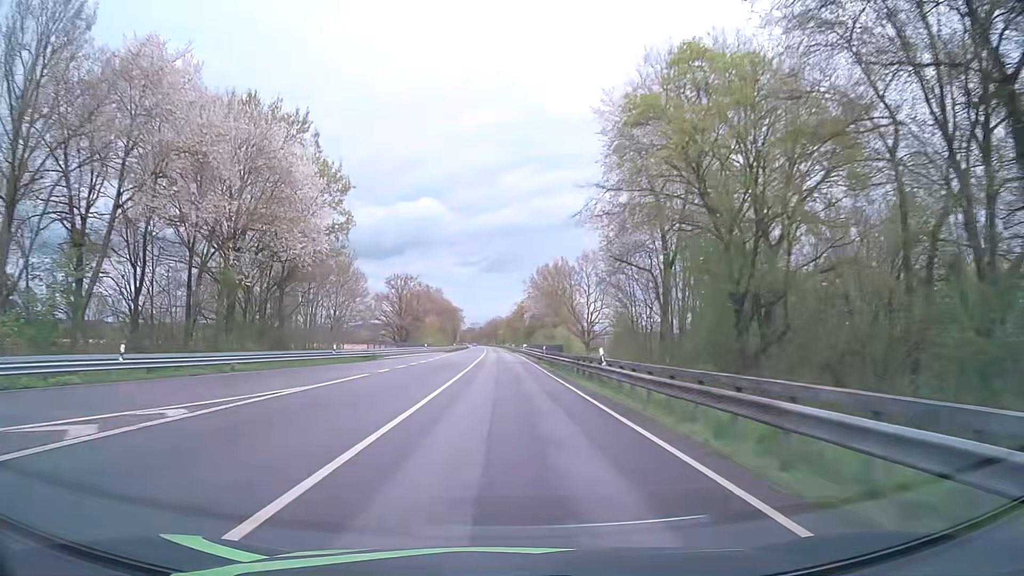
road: primary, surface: asphalt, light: Day
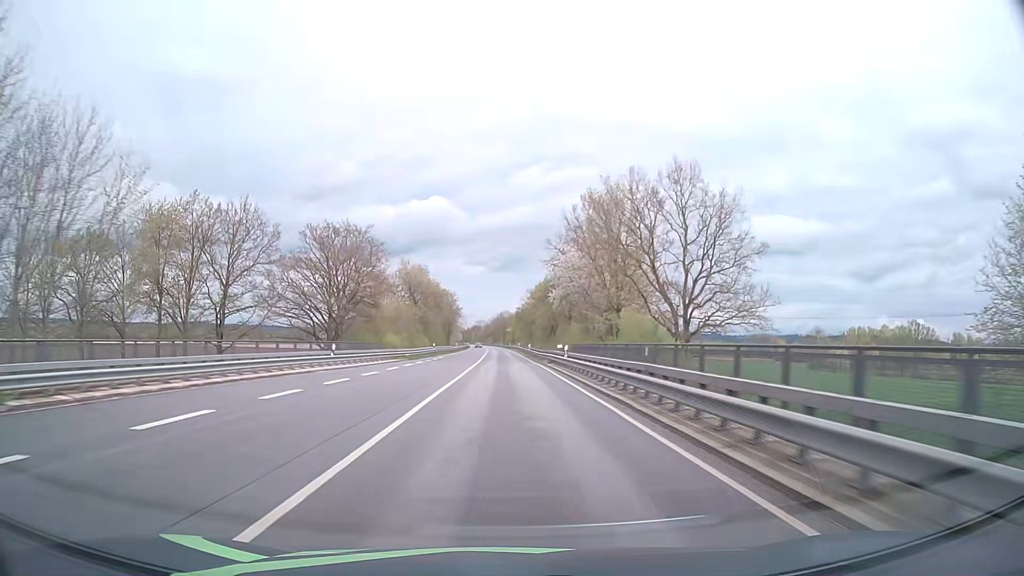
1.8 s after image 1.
(-0.2, +47.3) m; -1°
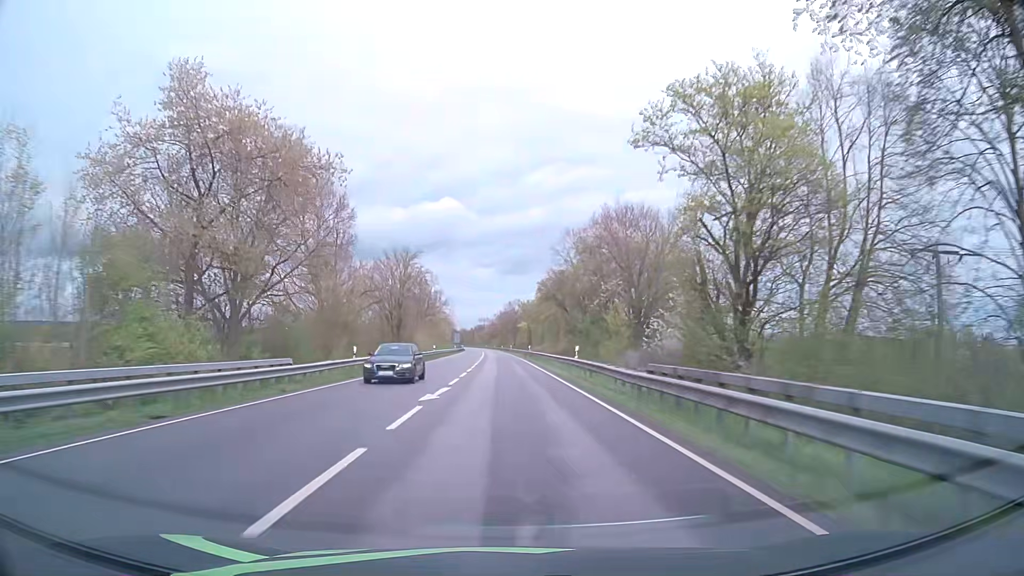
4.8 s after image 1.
(-0.4, +78.9) m; -1°
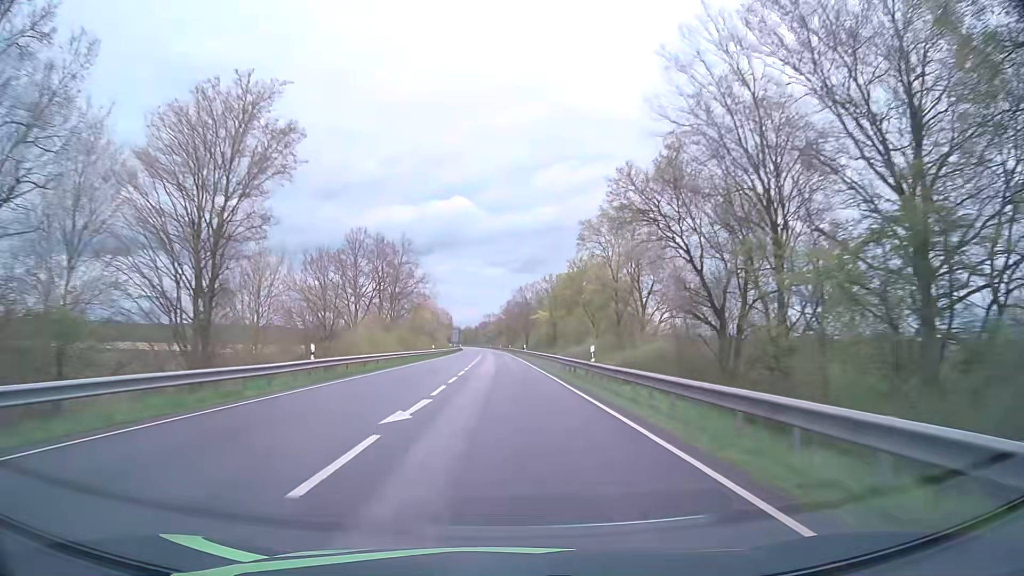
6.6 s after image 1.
(-0.2, +47.4) m; -1°
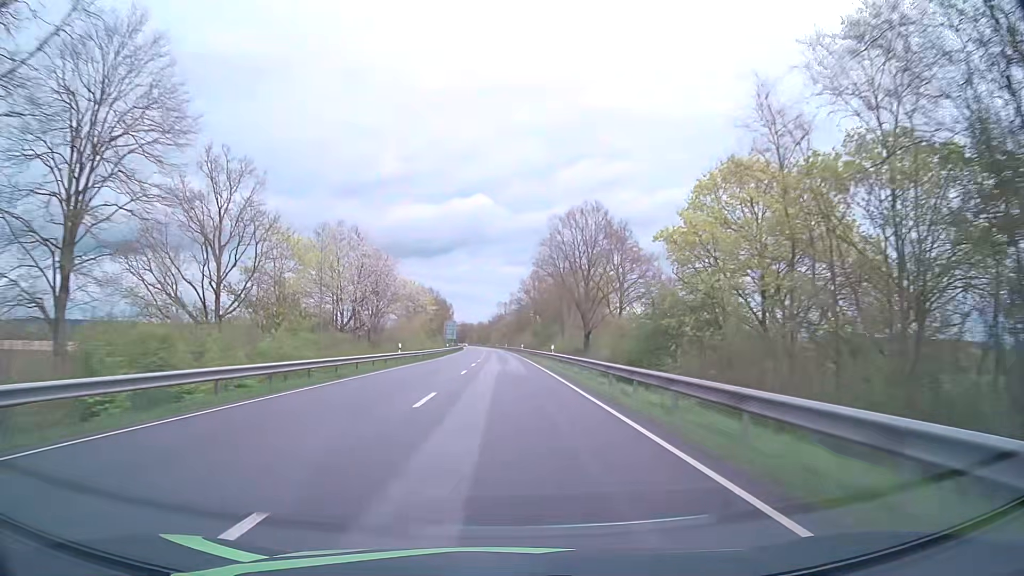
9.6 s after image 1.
(-0.5, +79.0) m; -1°
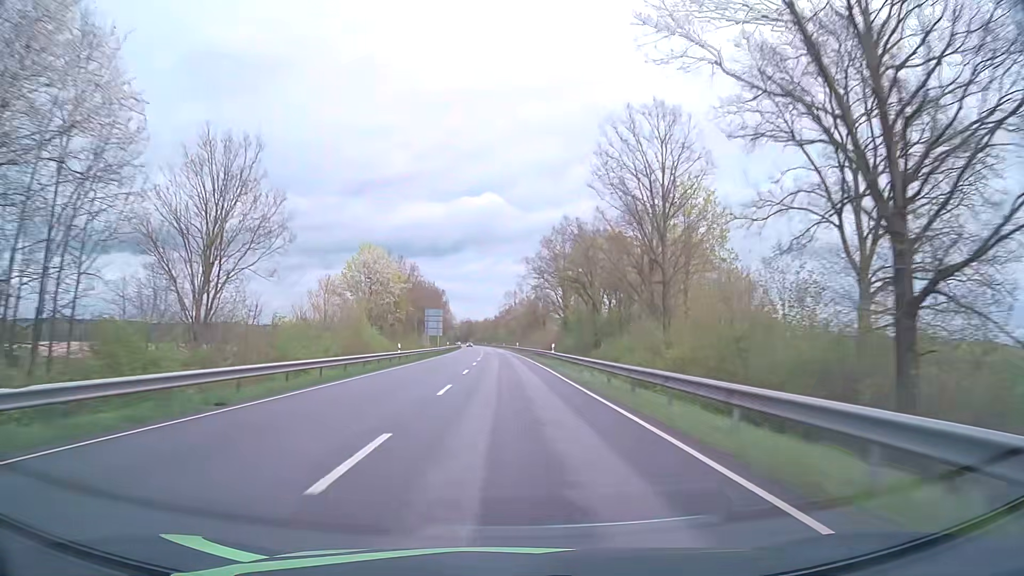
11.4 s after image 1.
(-0.4, +47.4) m; -1°
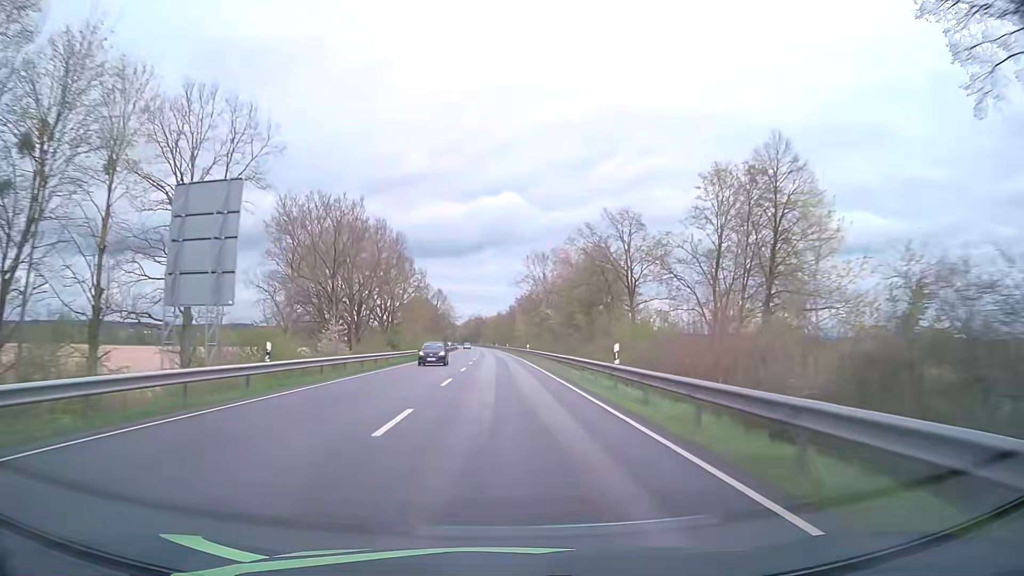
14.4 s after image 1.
(-1.0, +79.0) m; -1°
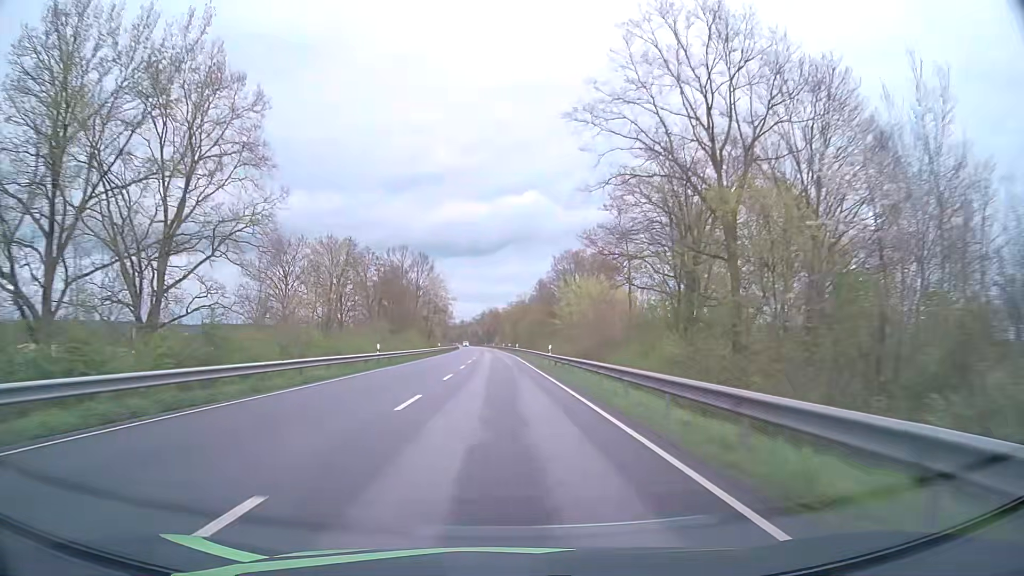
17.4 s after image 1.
(-1.0, +79.0) m; -1°
(0, +10) (0, +20) (0, +30) (-1, +40) (-1, +50) (-1, +60) (-1, +70) (-2, +80) (-2, +90) (-3, +100) m
